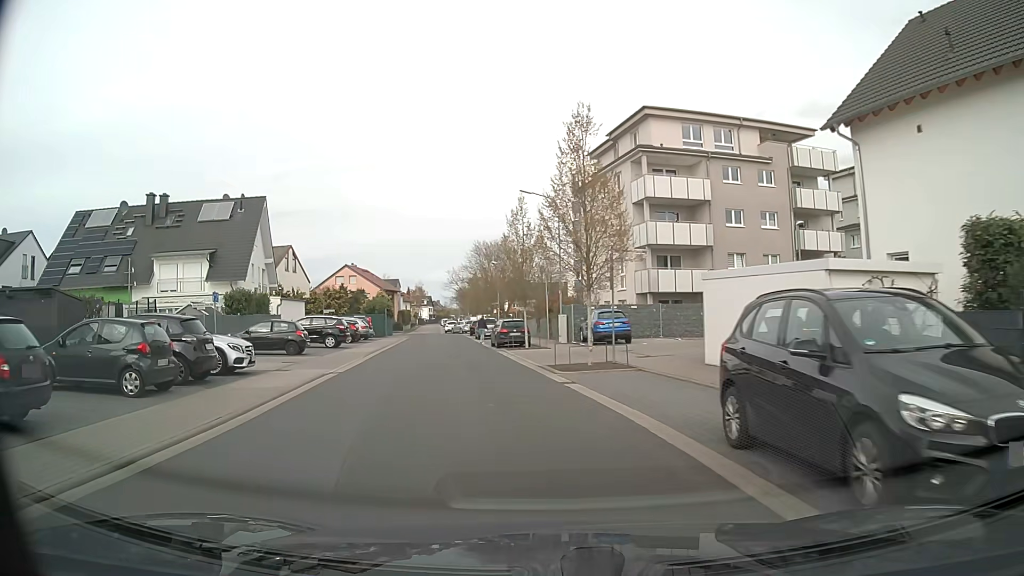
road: residential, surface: asphalt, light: Day
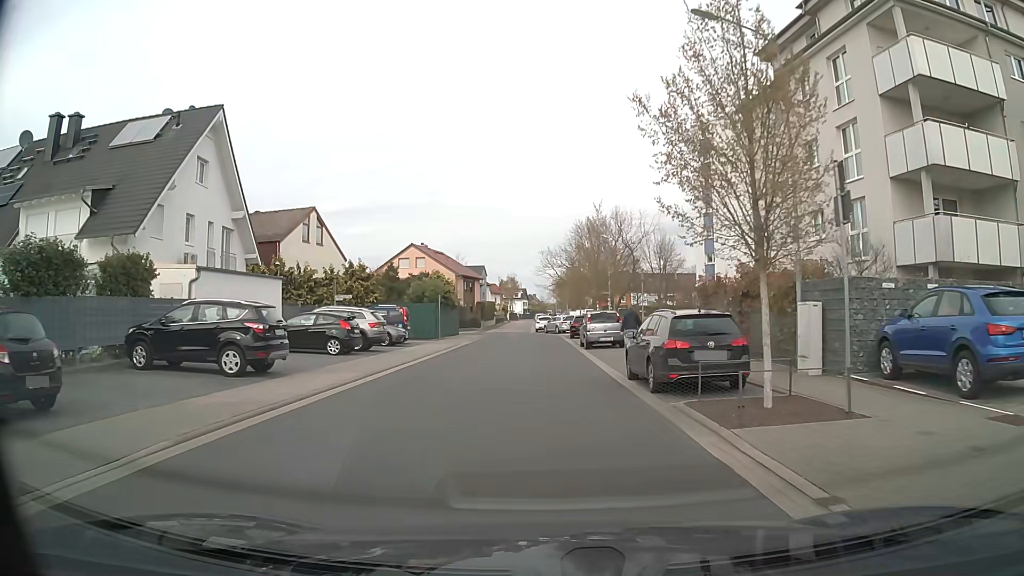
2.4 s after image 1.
(-2.4, +22.0) m; -10°
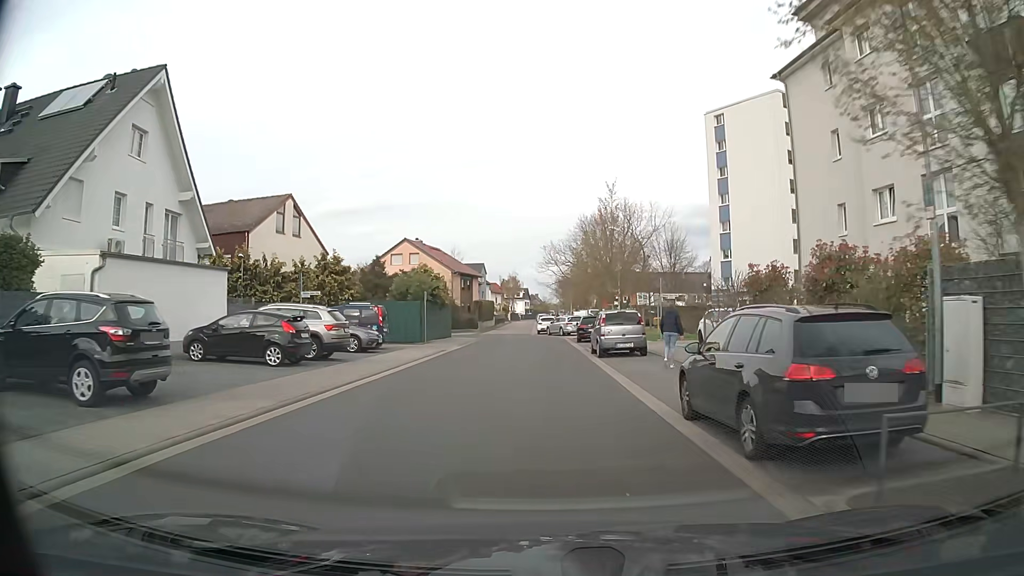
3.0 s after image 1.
(+0.1, +5.6) m; +1°
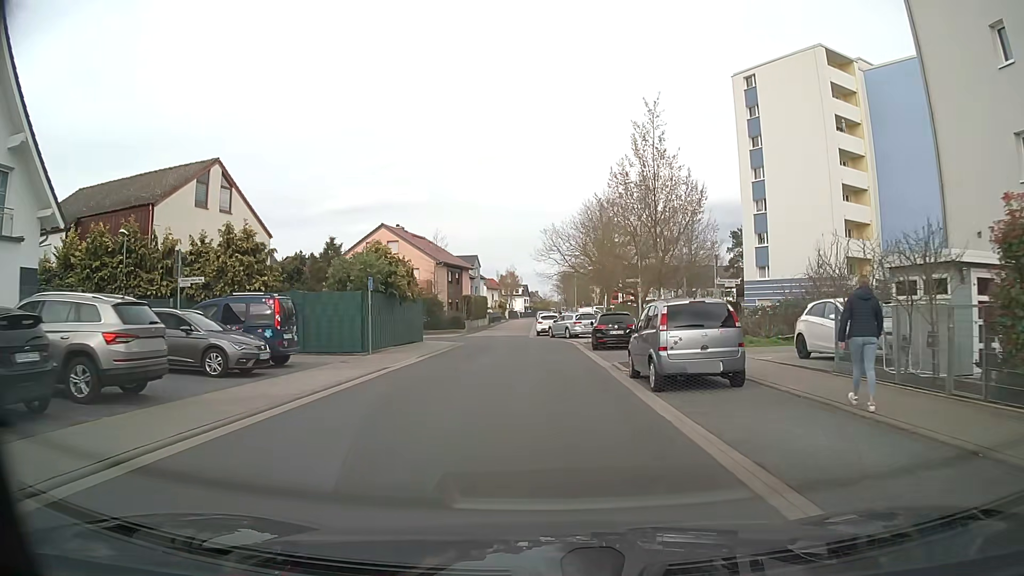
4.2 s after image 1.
(0.0, +11.2) m; 0°
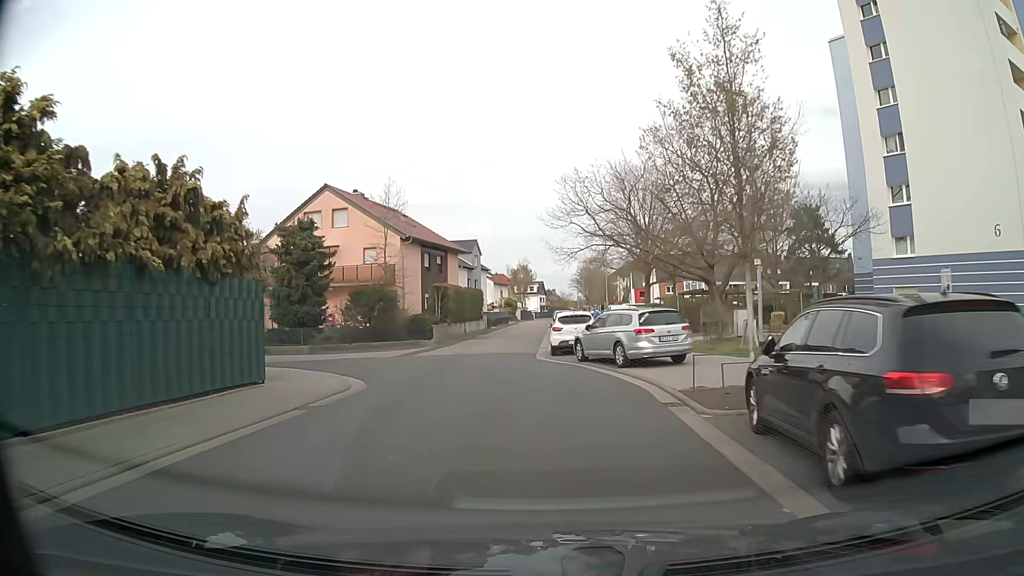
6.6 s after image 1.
(+0.1, +21.6) m; -1°
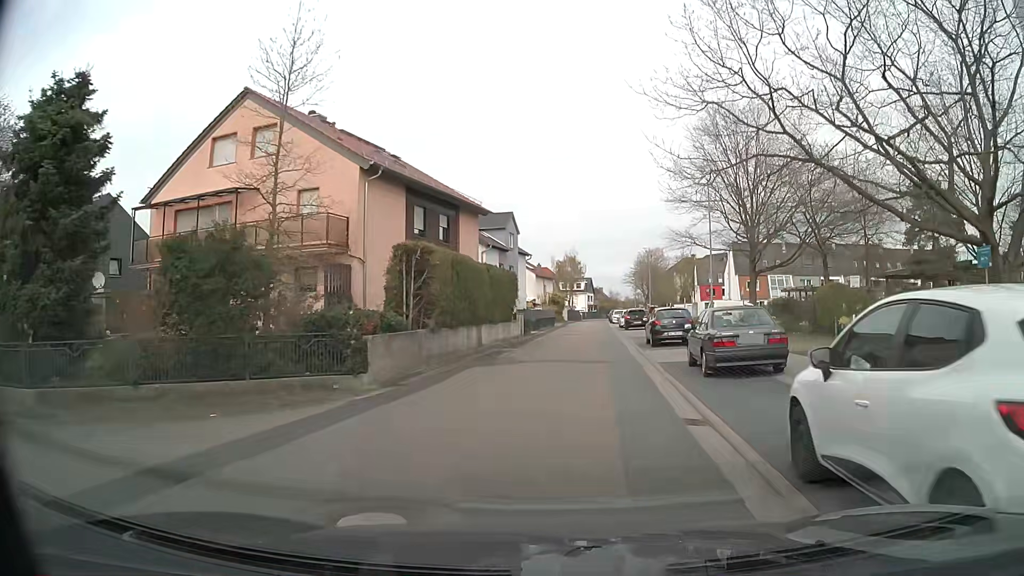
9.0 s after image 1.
(-1.1, +20.4) m; -4°
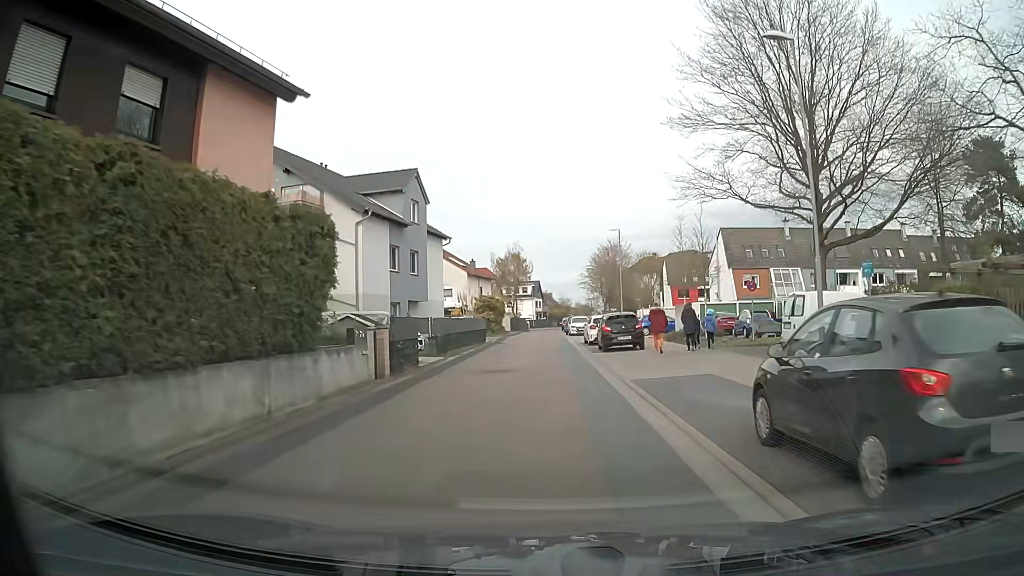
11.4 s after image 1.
(+1.5, +20.9) m; +5°
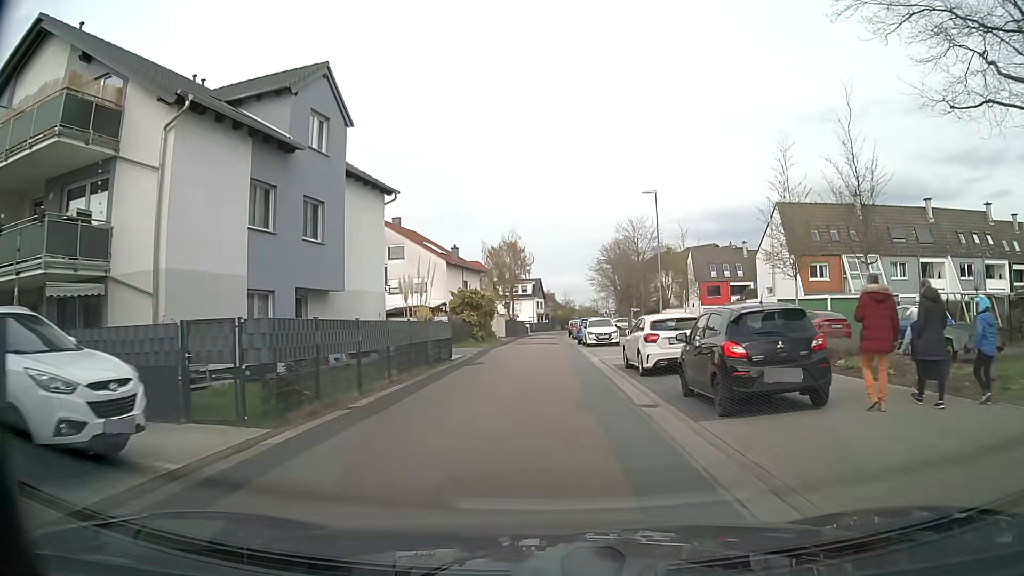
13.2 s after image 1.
(-0.1, +17.0) m; 0°
(0, +10) (0, +20) (0, +30) (0, +40) (0, +50) (0, +60) (0, +70) (+1, +80) (+1, +90) (+3, +100) m
